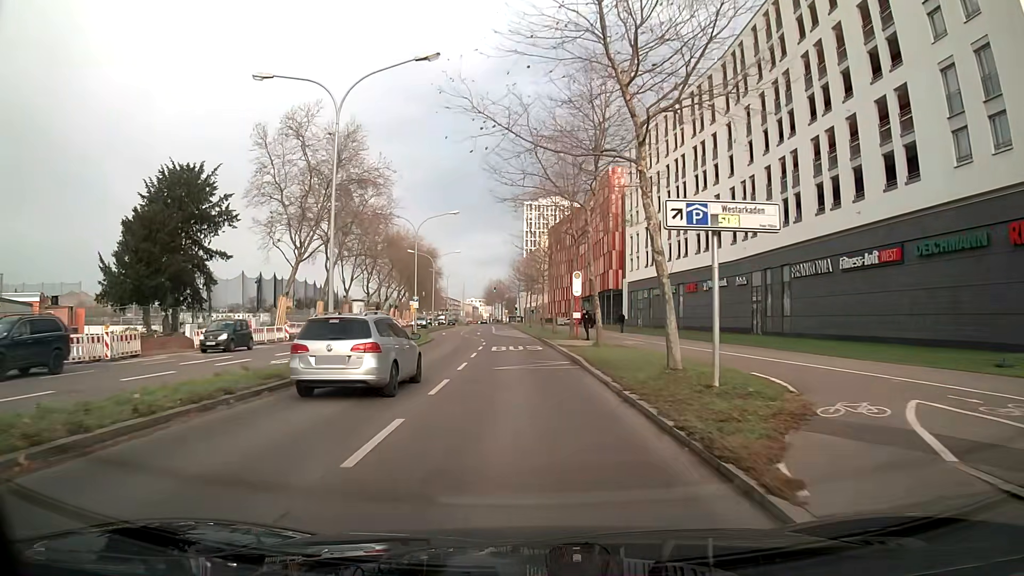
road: secondary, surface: asphalt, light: Day
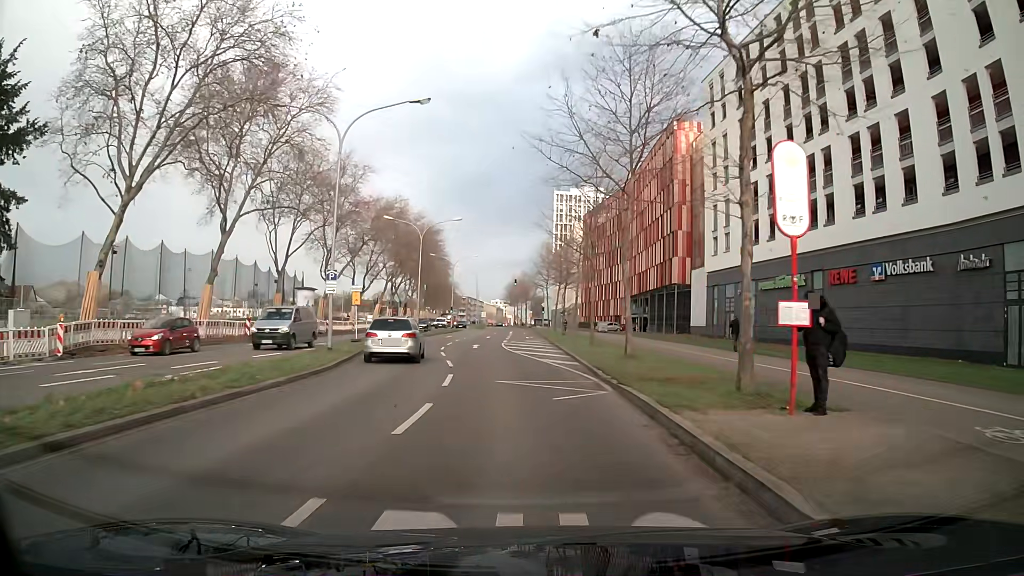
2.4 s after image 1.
(-0.7, +28.3) m; -3°
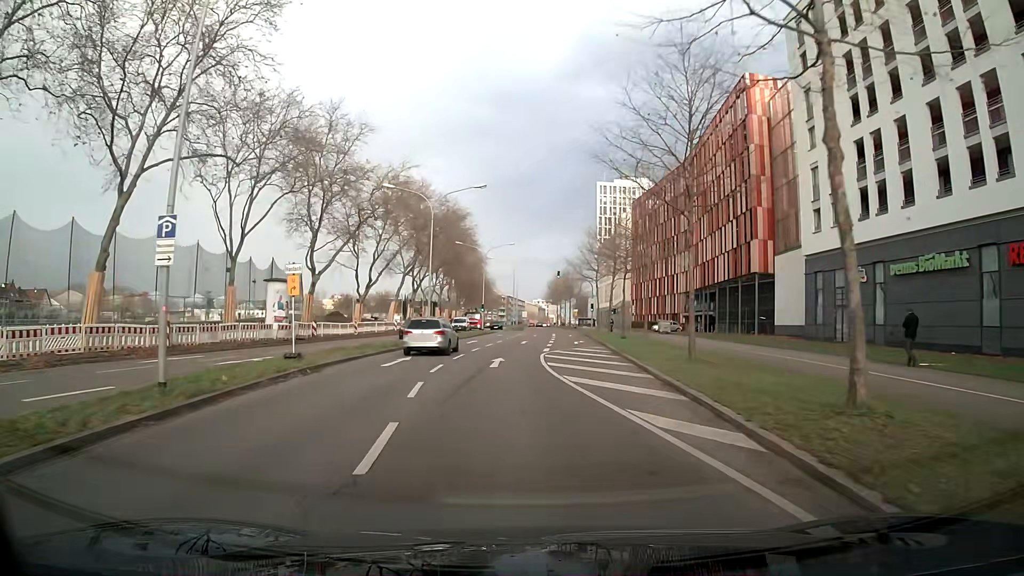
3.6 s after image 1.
(-0.5, +14.3) m; -4°
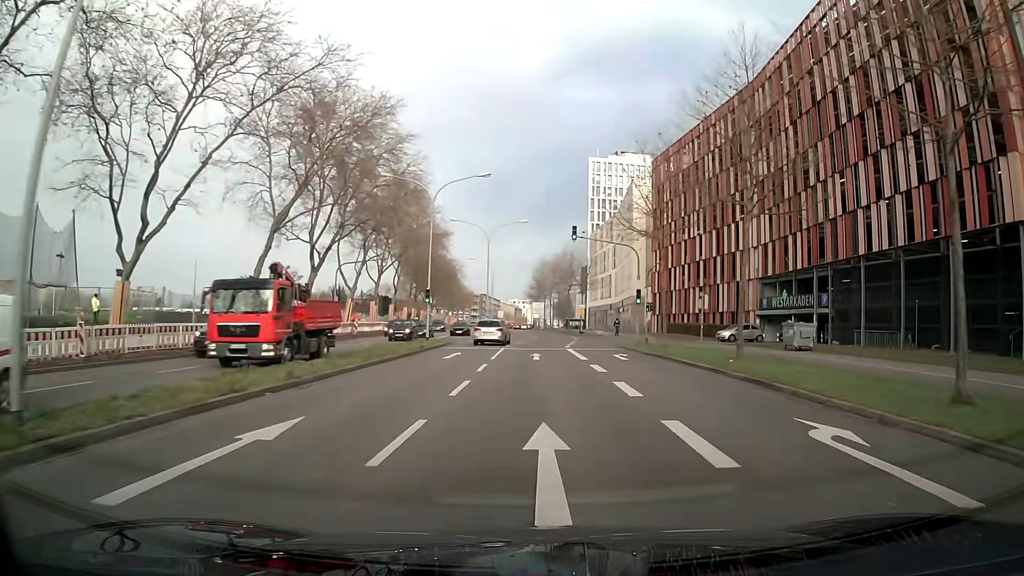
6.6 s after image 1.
(-0.1, +35.9) m; +3°
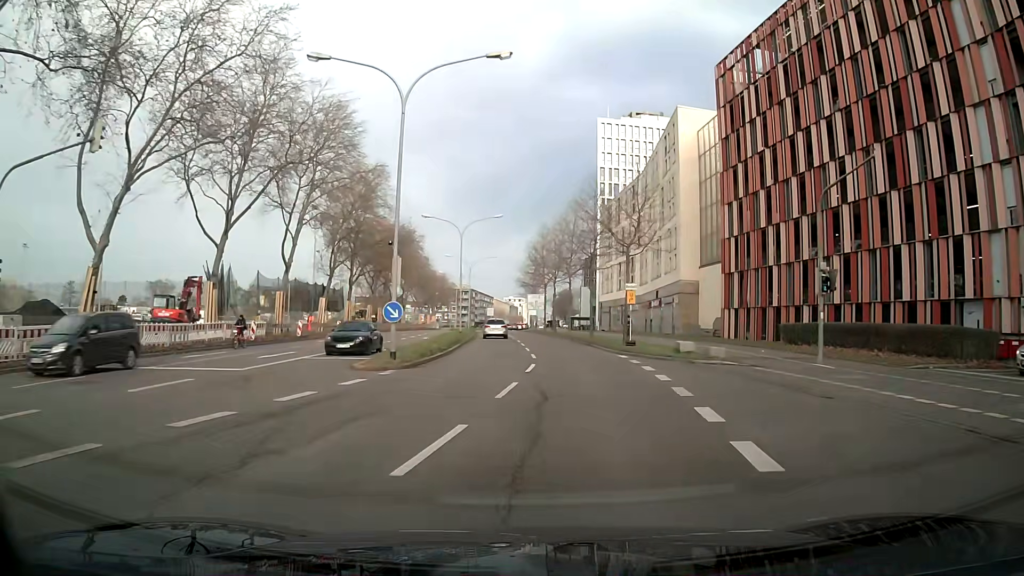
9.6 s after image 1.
(+0.2, +36.5) m; 0°
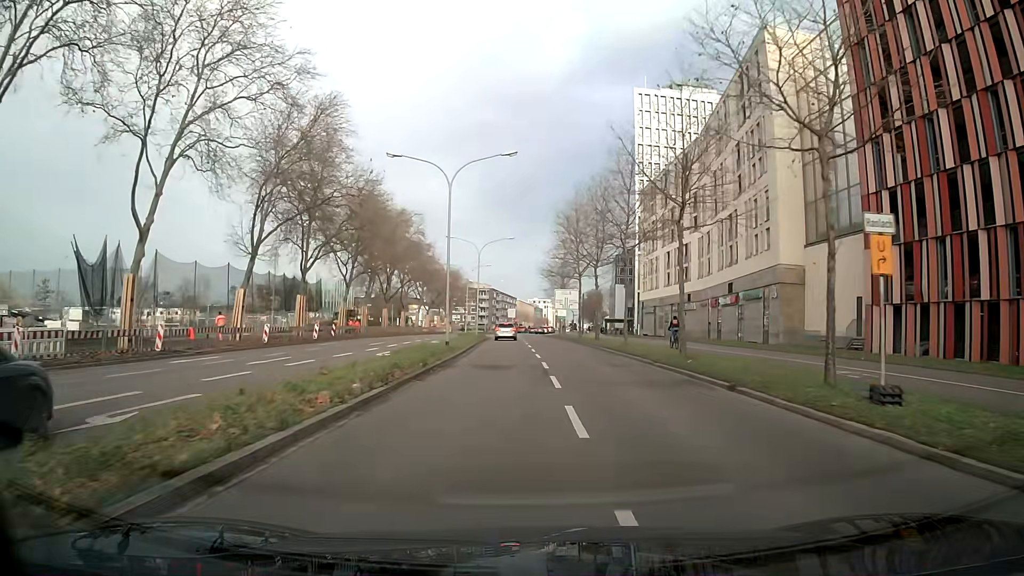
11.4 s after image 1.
(-0.5, +21.9) m; -2°
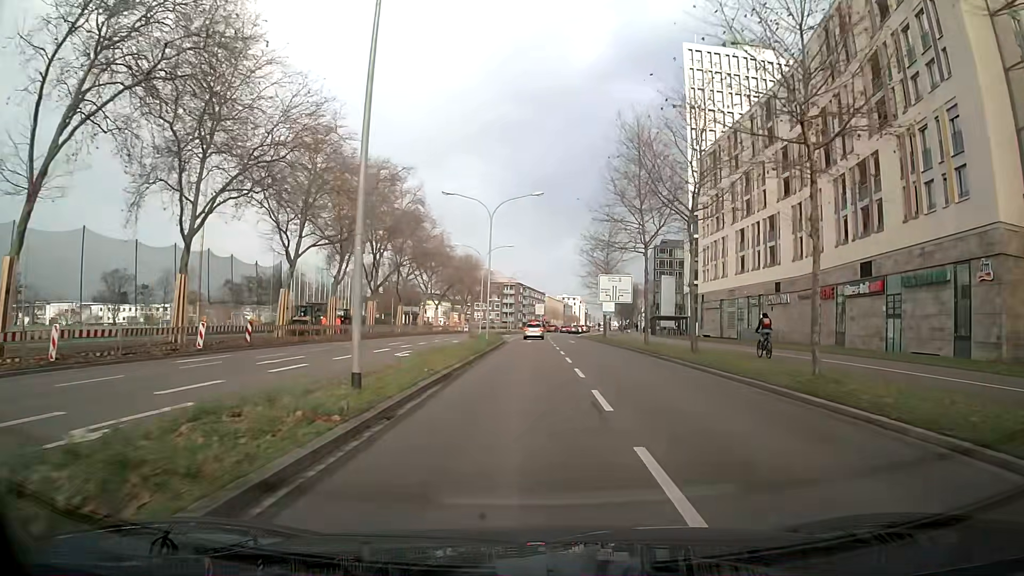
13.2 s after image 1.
(-0.4, +21.7) m; -1°
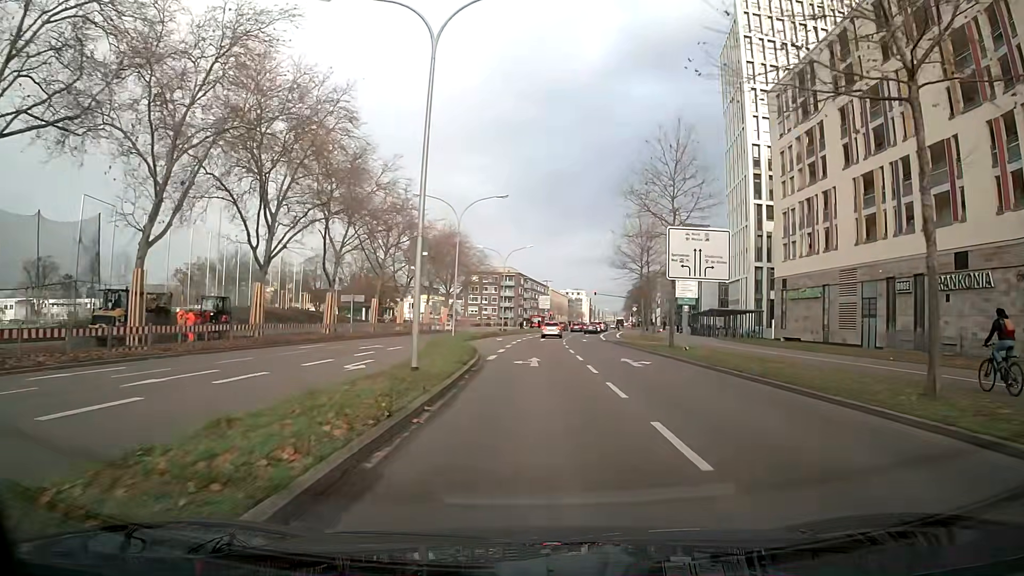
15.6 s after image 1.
(-0.1, +28.2) m; 0°
(0, +10) (0, +20) (0, +30) (-1, +40) (-1, +50) (-1, +60) (-1, +70) (0, +80) (+2, +90) (+3, +100) m
